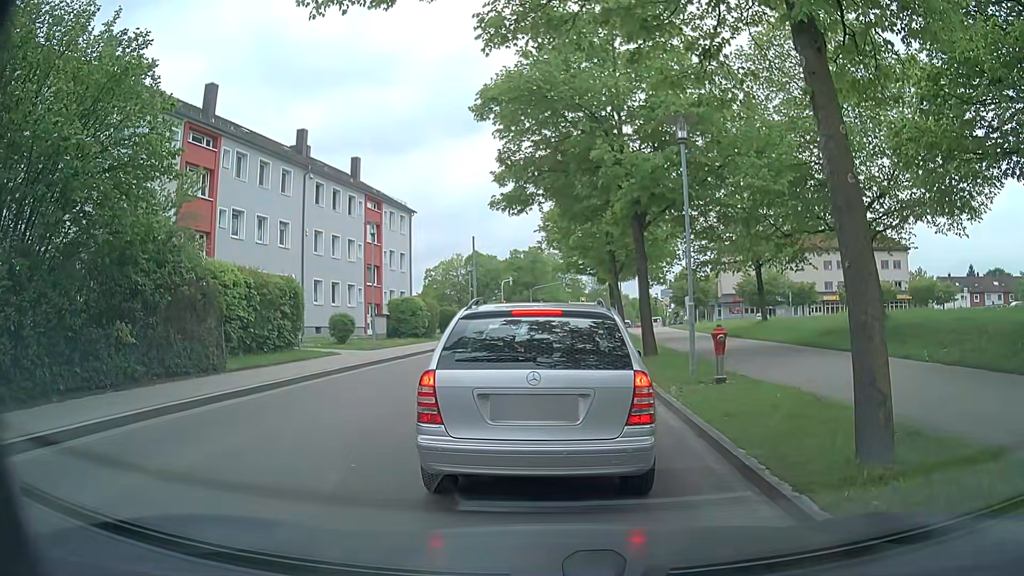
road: tertiary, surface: asphalt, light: Day
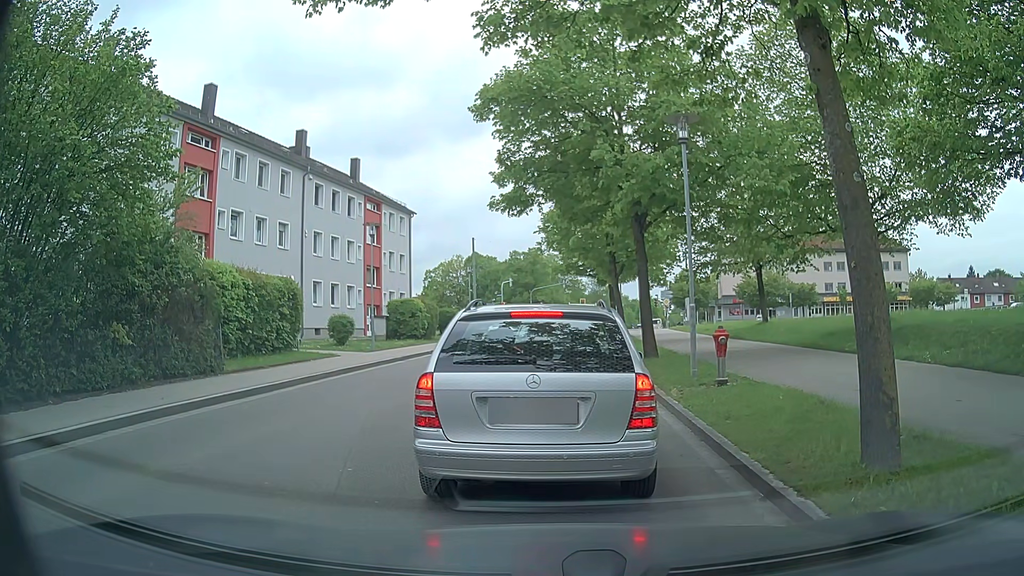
(0.0, +0.2) m; 0°
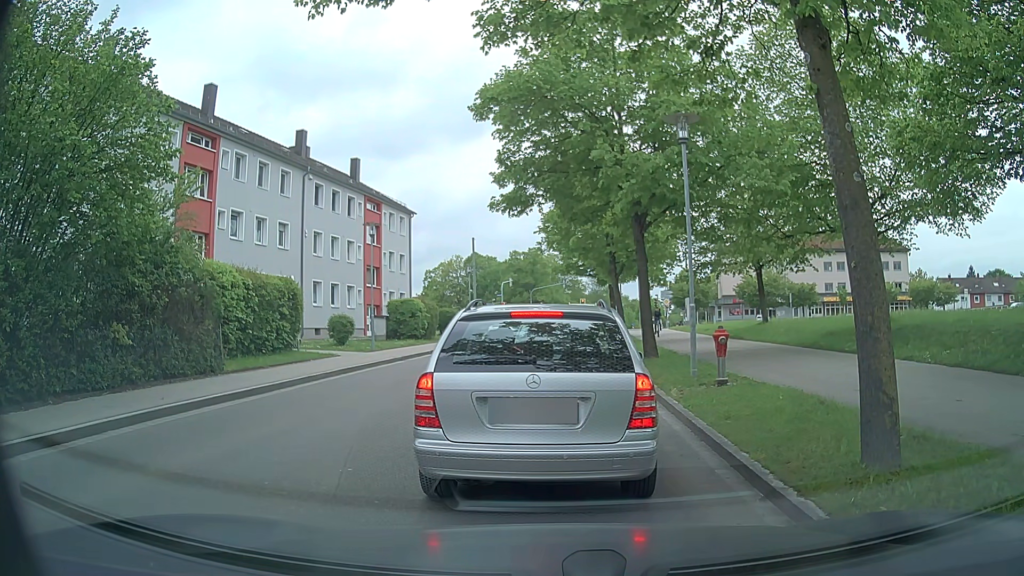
(0.0, 0.0) m; 0°
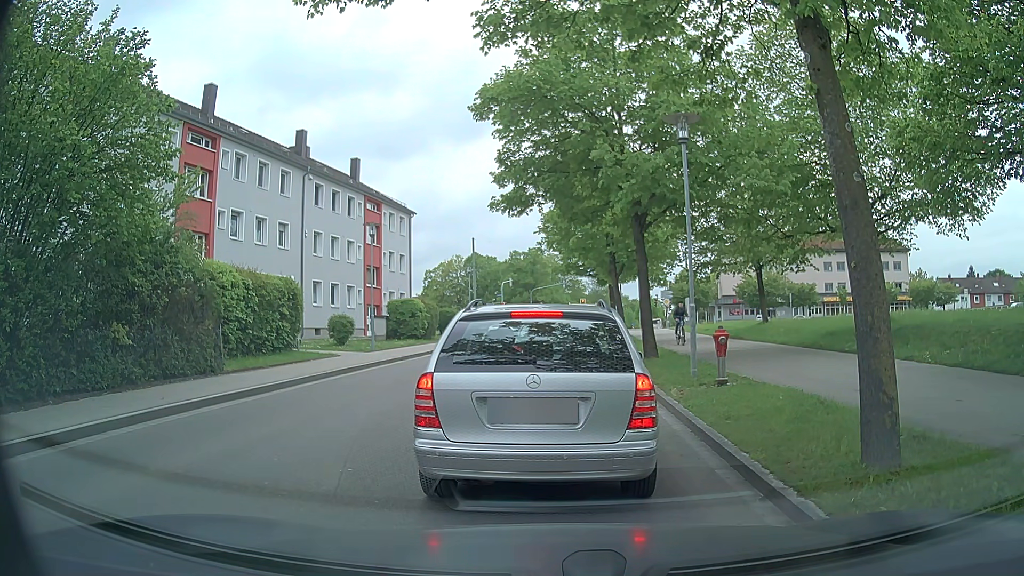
(0.0, 0.0) m; 0°
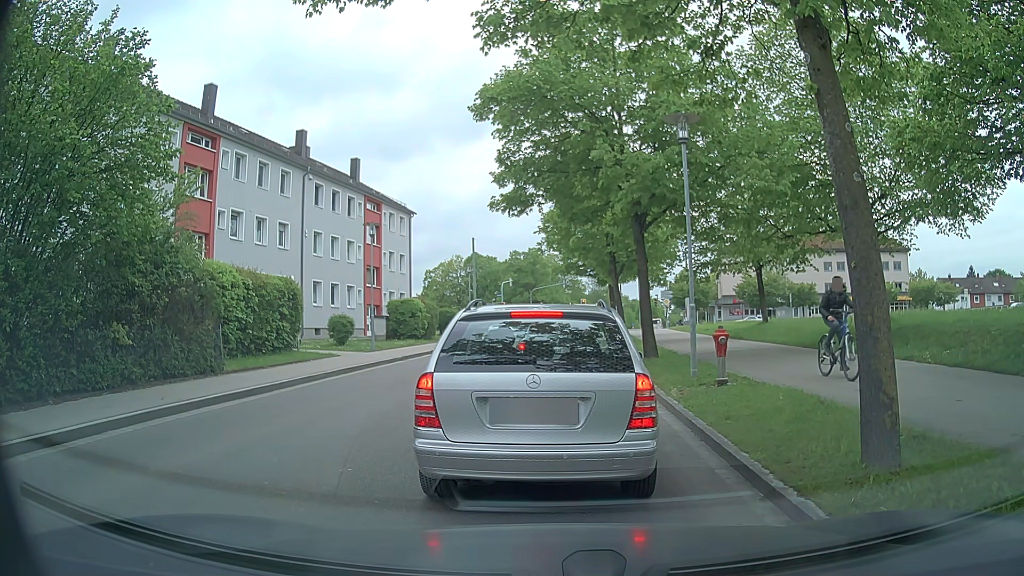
(0.0, 0.0) m; 0°
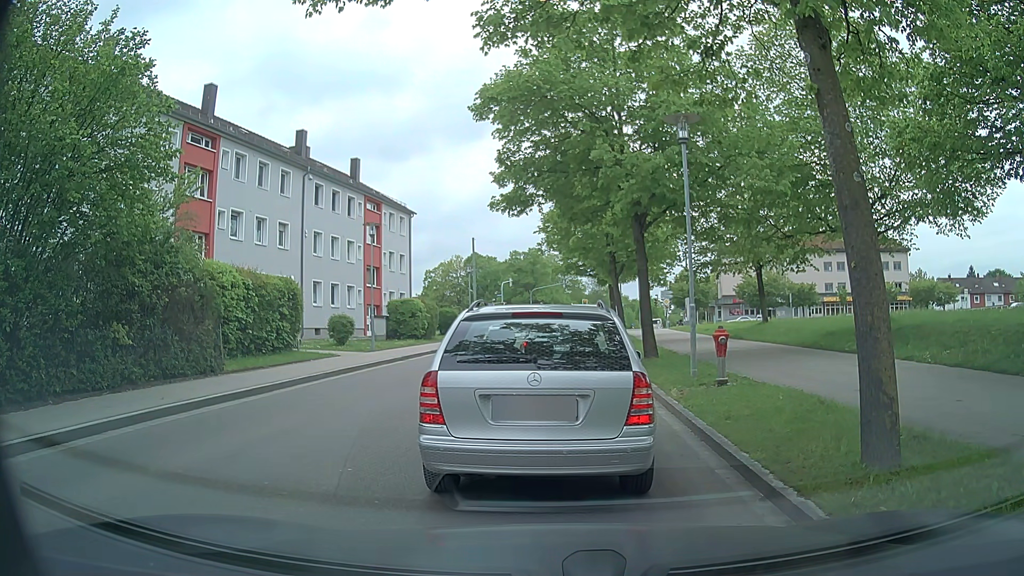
(0.0, 0.0) m; 0°
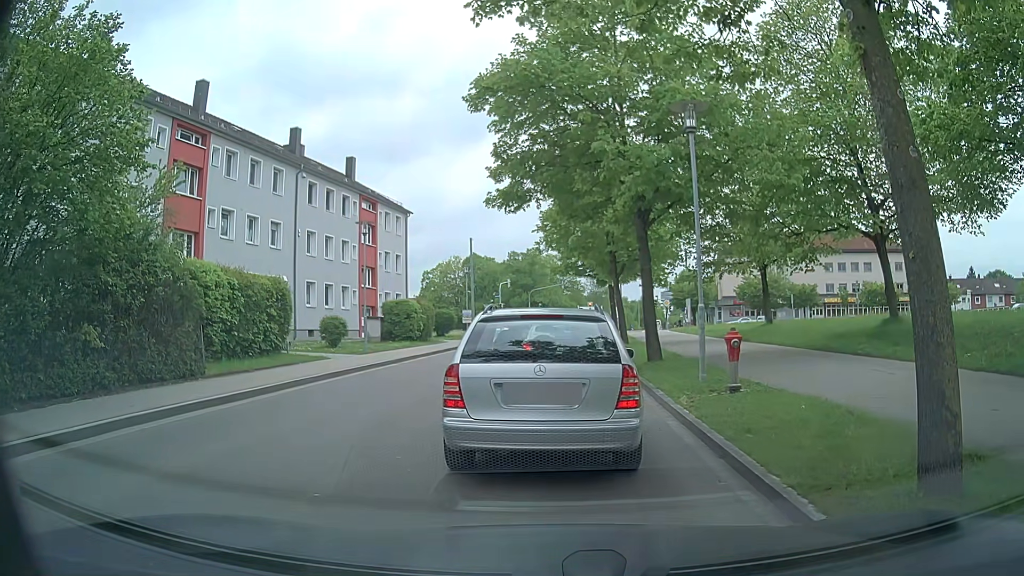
(0.0, +0.9) m; 0°
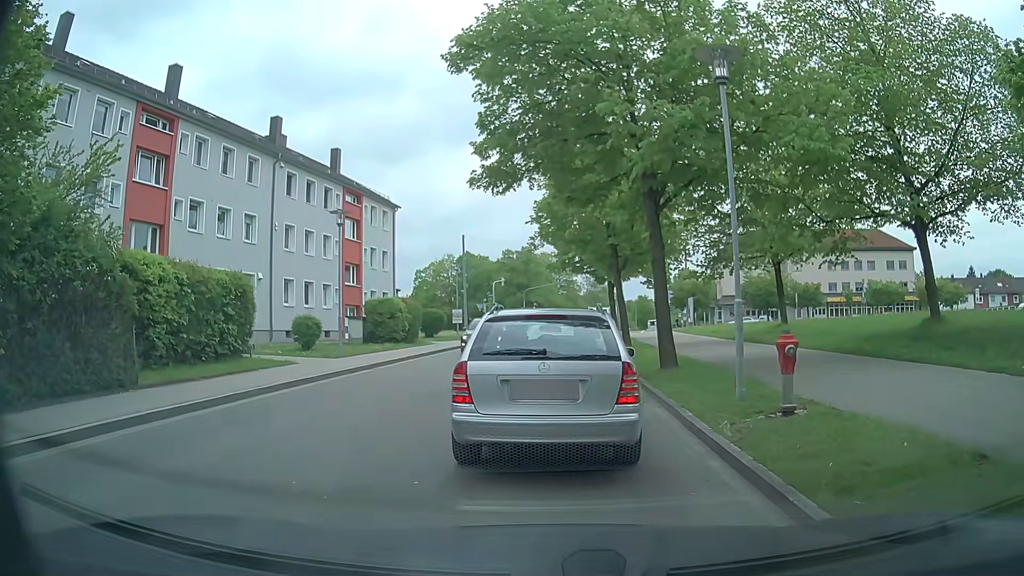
(0.0, +2.7) m; 0°
